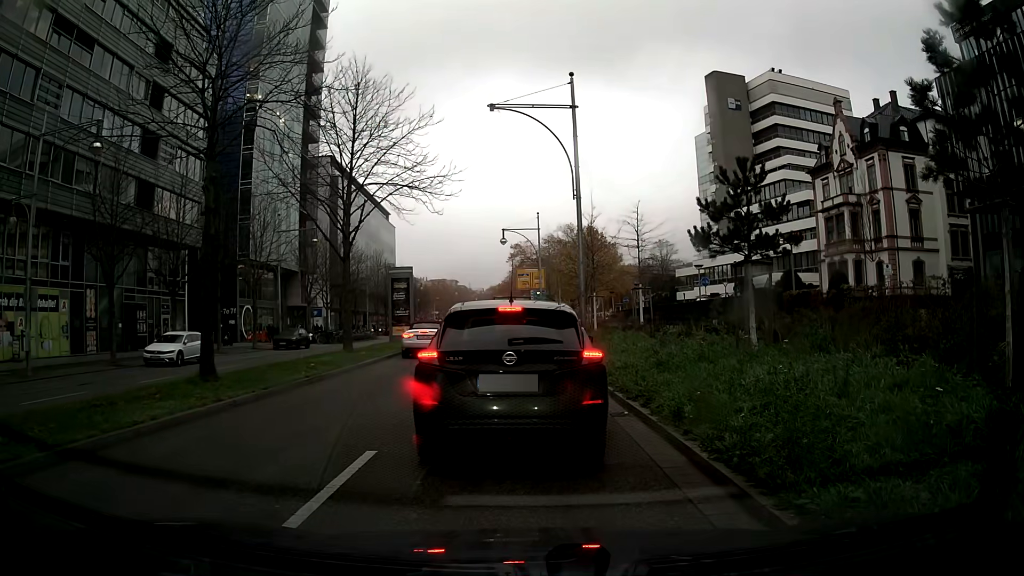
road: primary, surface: asphalt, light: Day
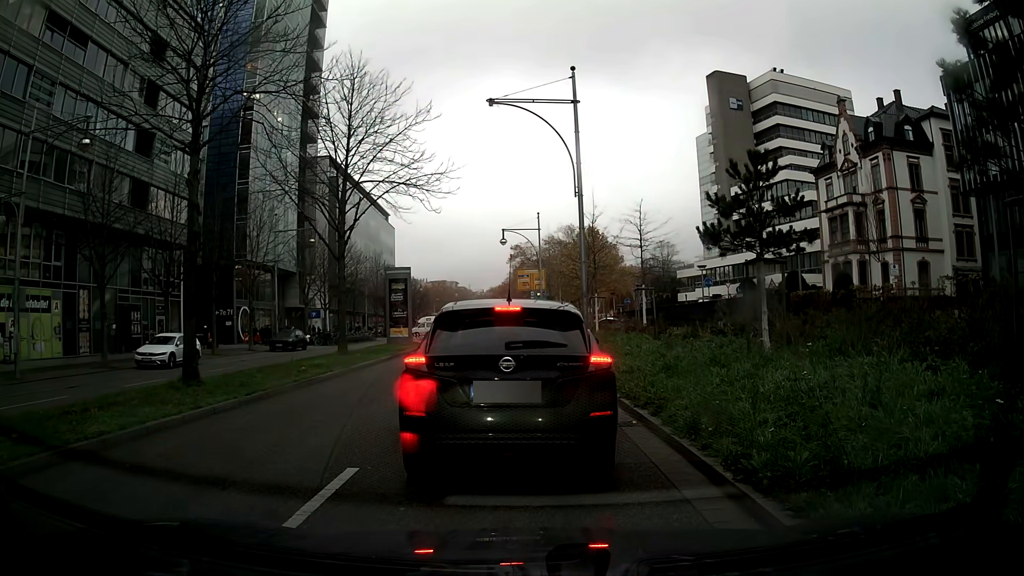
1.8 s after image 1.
(0.0, +0.7) m; 0°
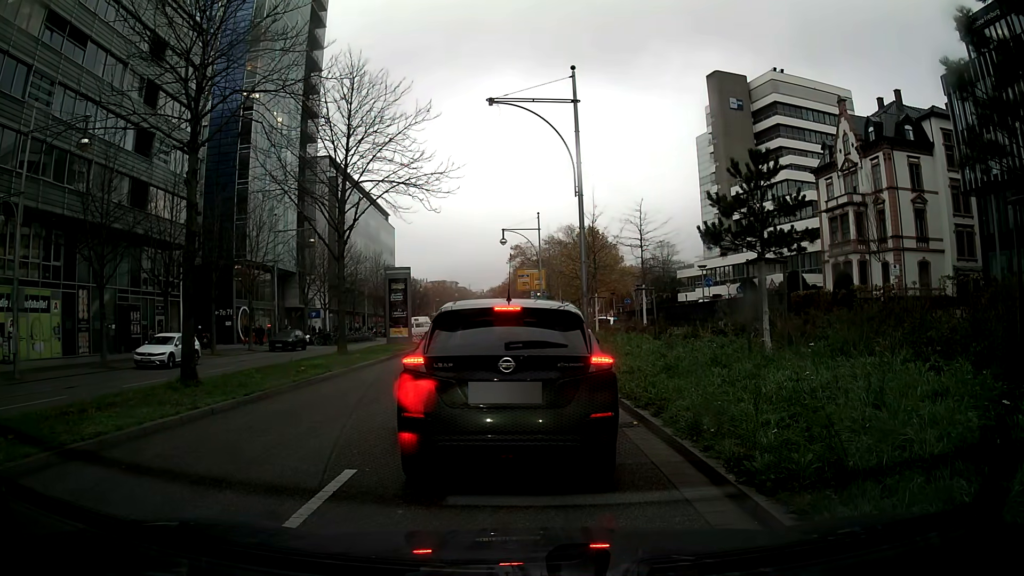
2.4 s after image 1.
(0.0, +0.1) m; 0°
